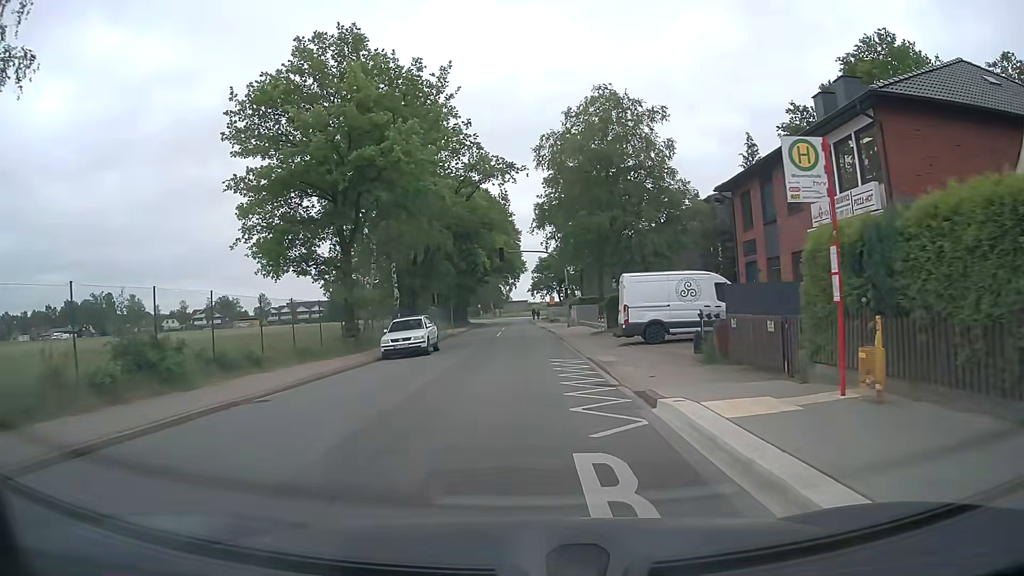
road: unclassified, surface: asphalt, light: Day
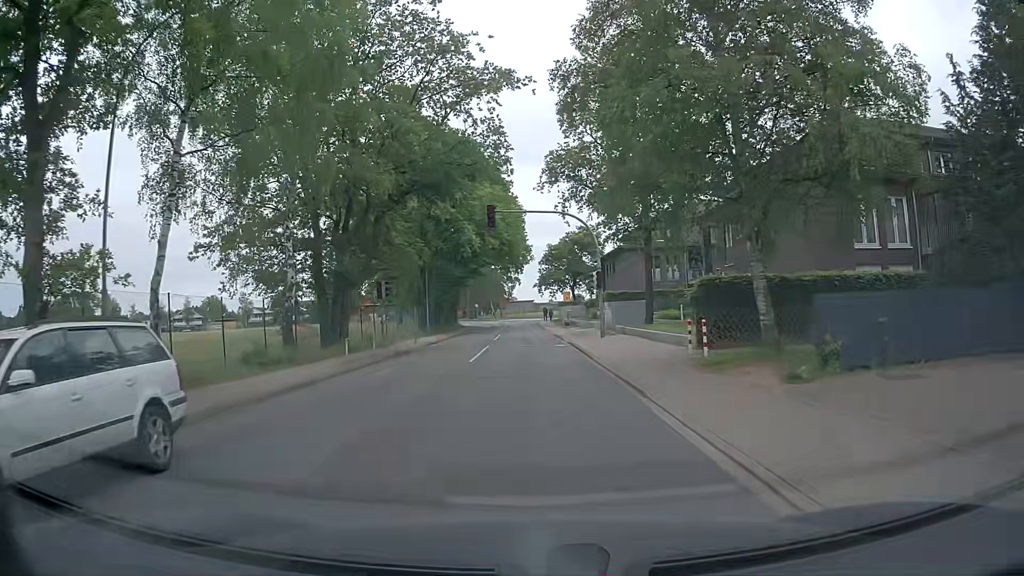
(-0.1, +21.6) m; 0°
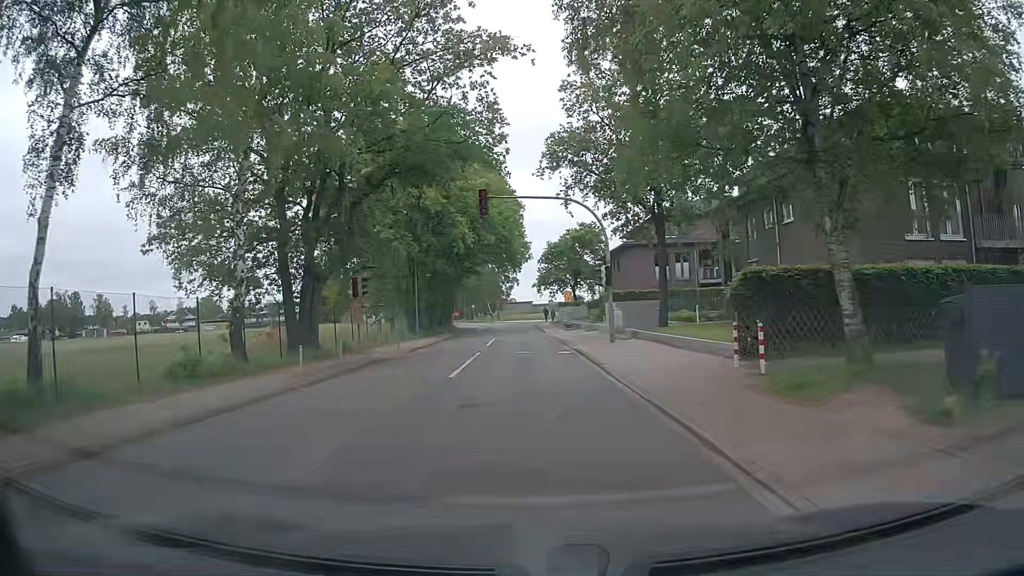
(0.0, +4.4) m; +1°
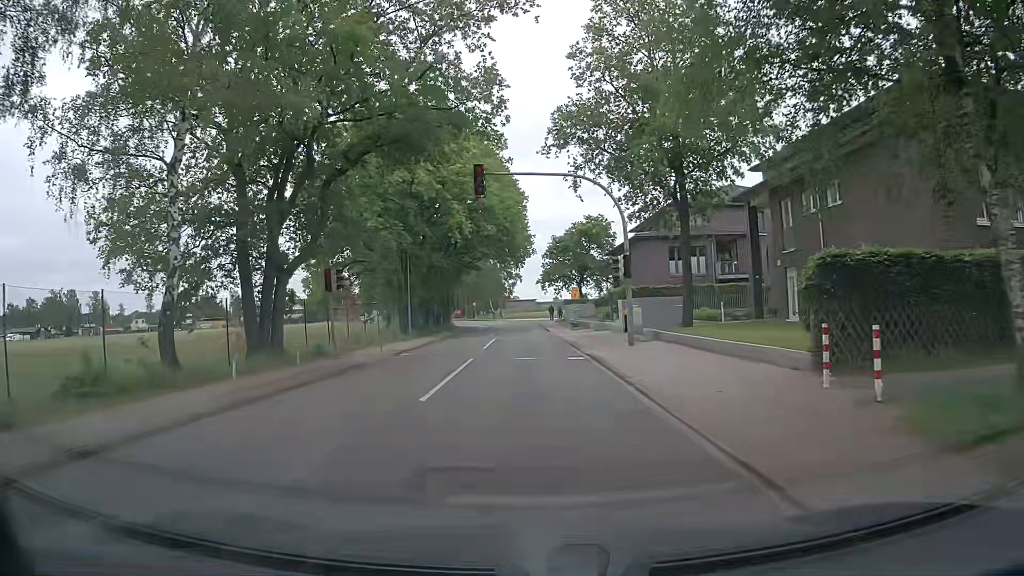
(-0.1, +4.4) m; -1°
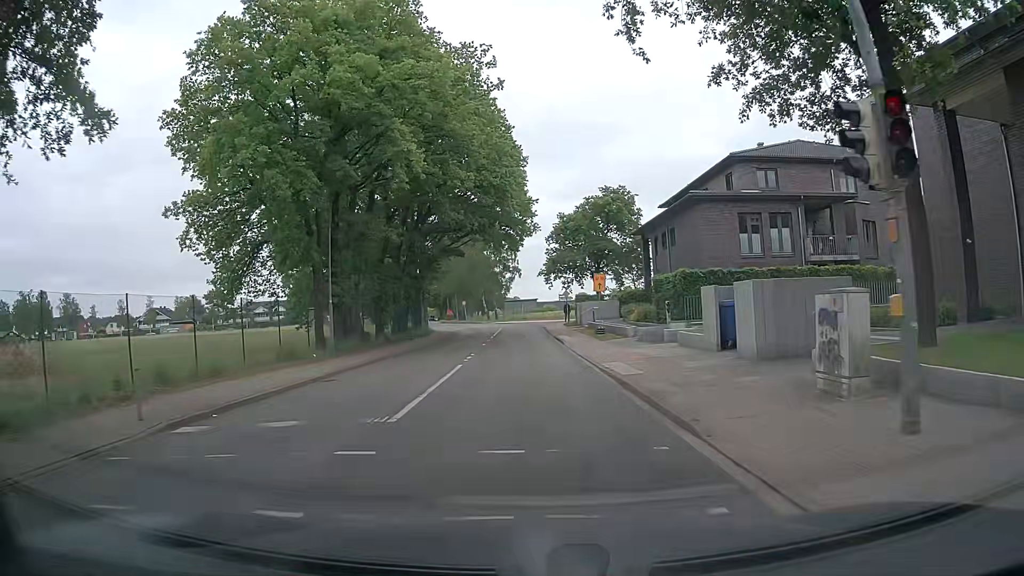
(0.0, +18.1) m; +1°
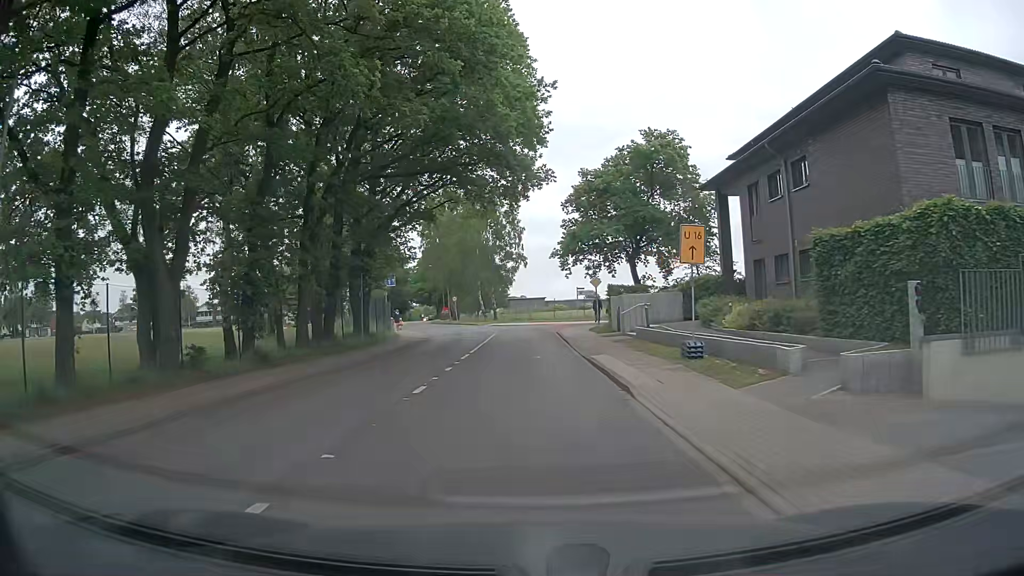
(-0.2, +19.1) m; -1°
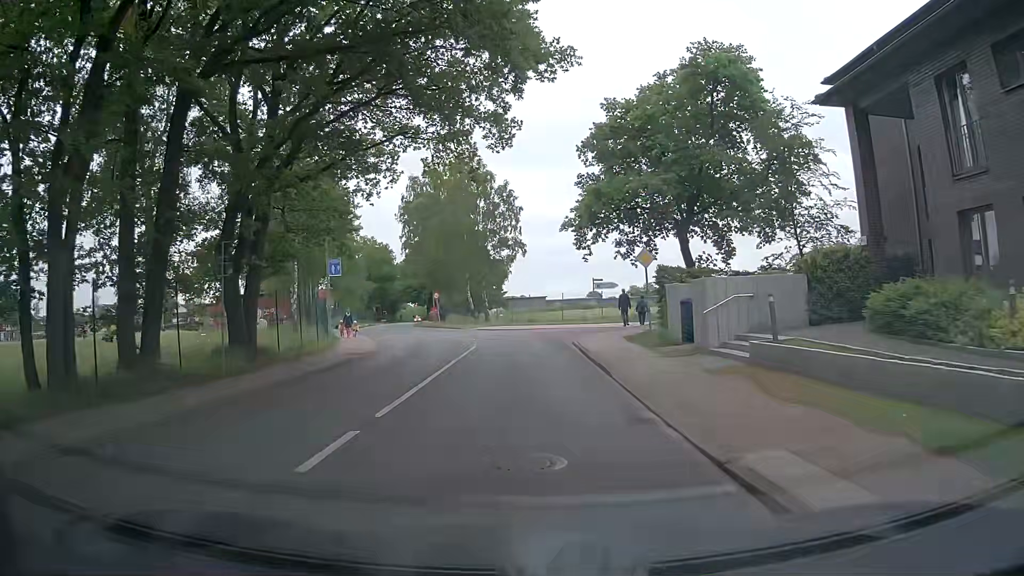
(-0.1, +14.1) m; 0°
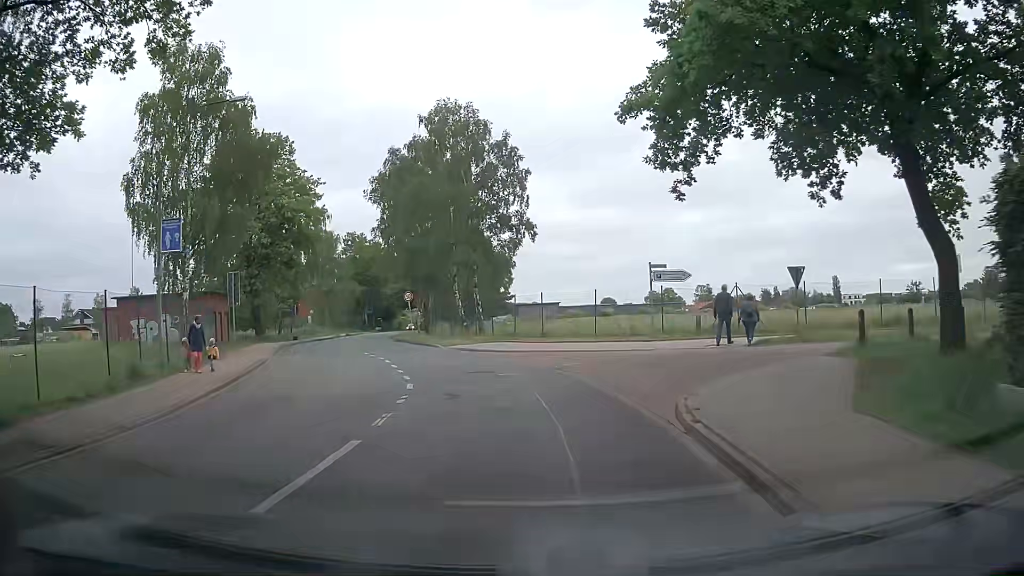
(-0.1, +17.5) m; -1°
(-1, +10) (-2, +20) (-6, +29) (-9, +39) (-12, +48) (-14, +58) (-15, +68) (-17, +78) (-18, +88) (-20, +98) m
